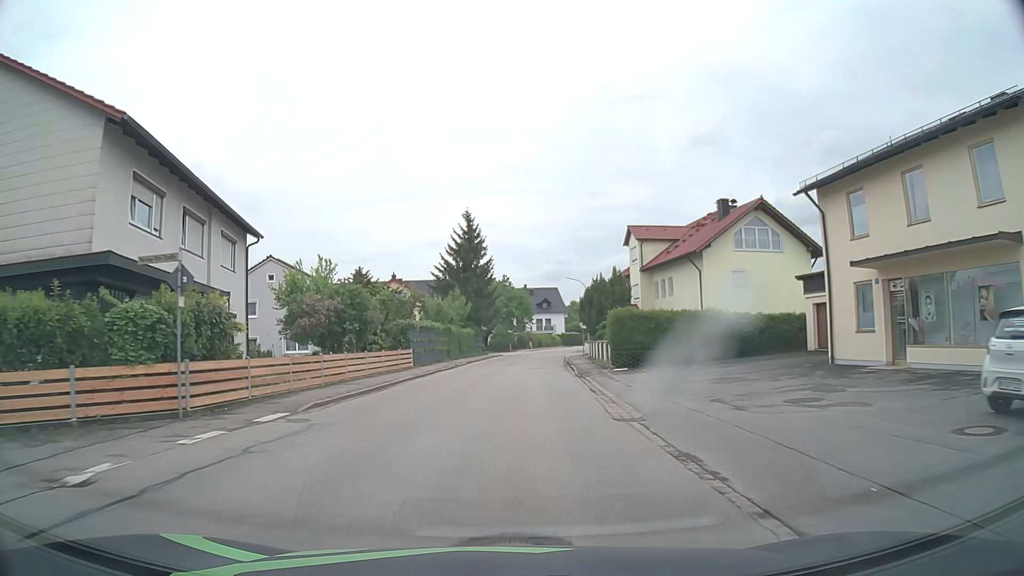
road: residential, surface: asphalt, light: Day
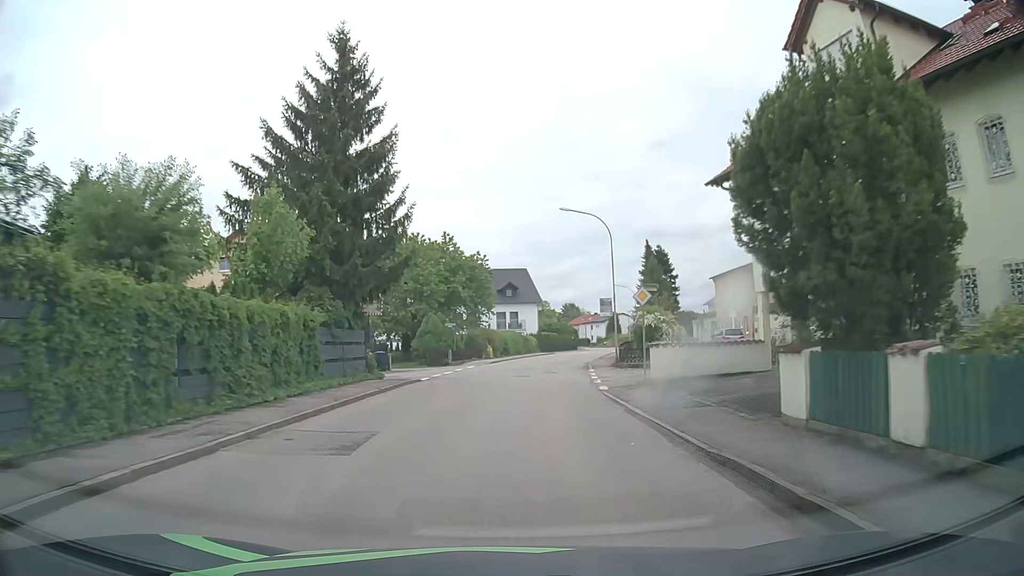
(+0.9, +38.1) m; +4°
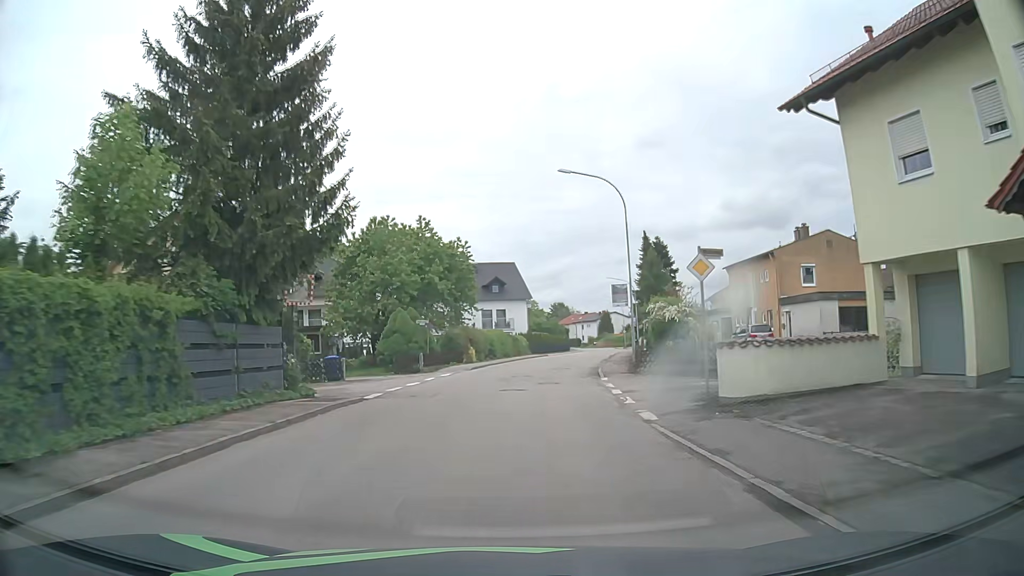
(+0.1, +7.6) m; +1°
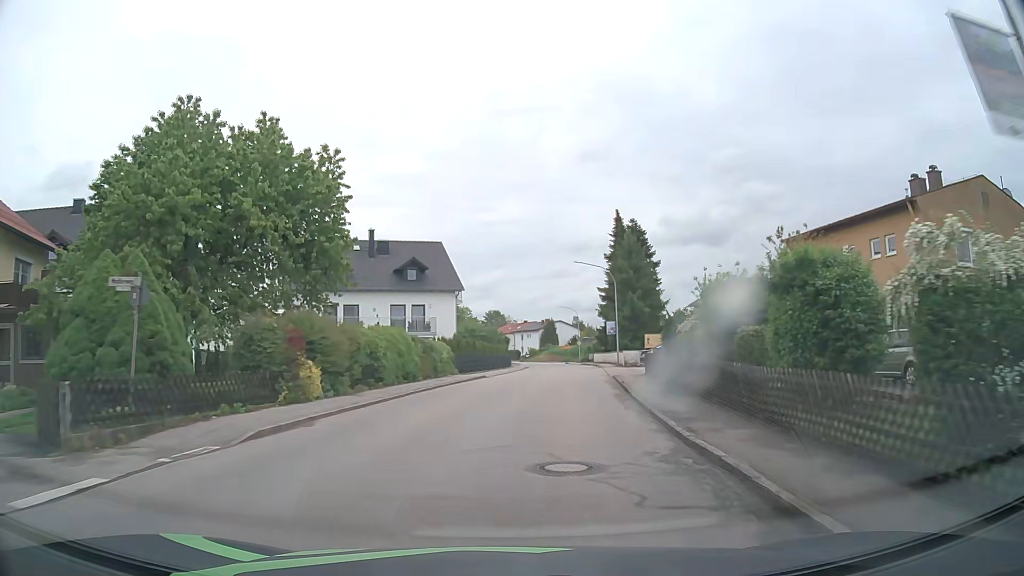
(+0.9, +22.8) m; +6°
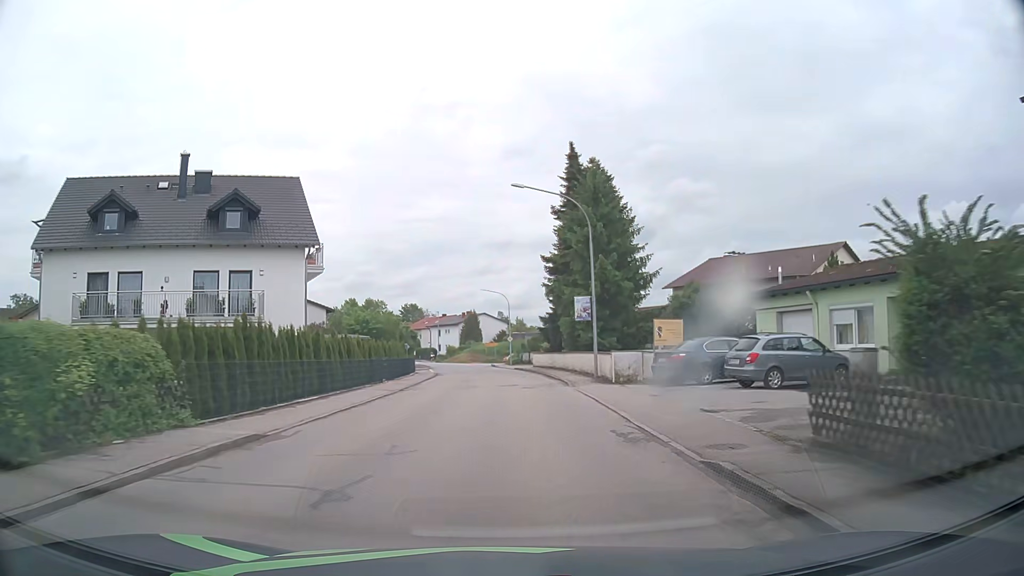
(+1.5, +22.6) m; +6°
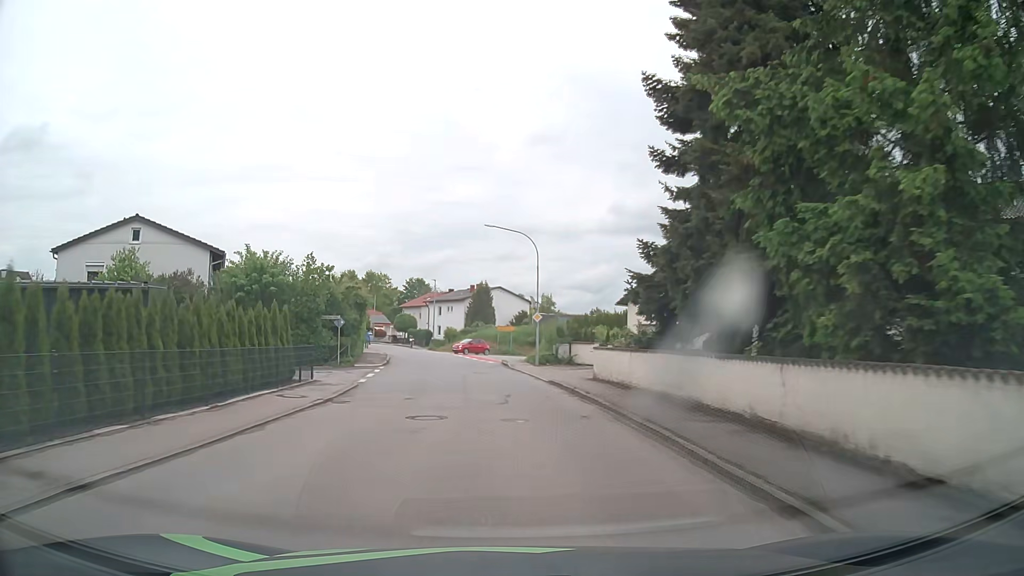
(-0.2, +30.5) m; -2°
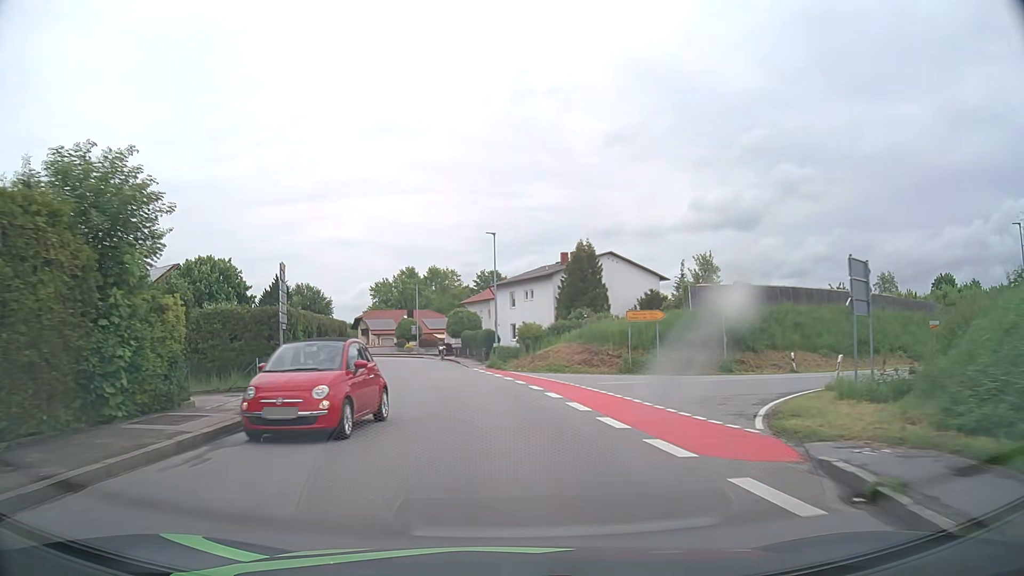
(-2.4, +38.3) m; -8°
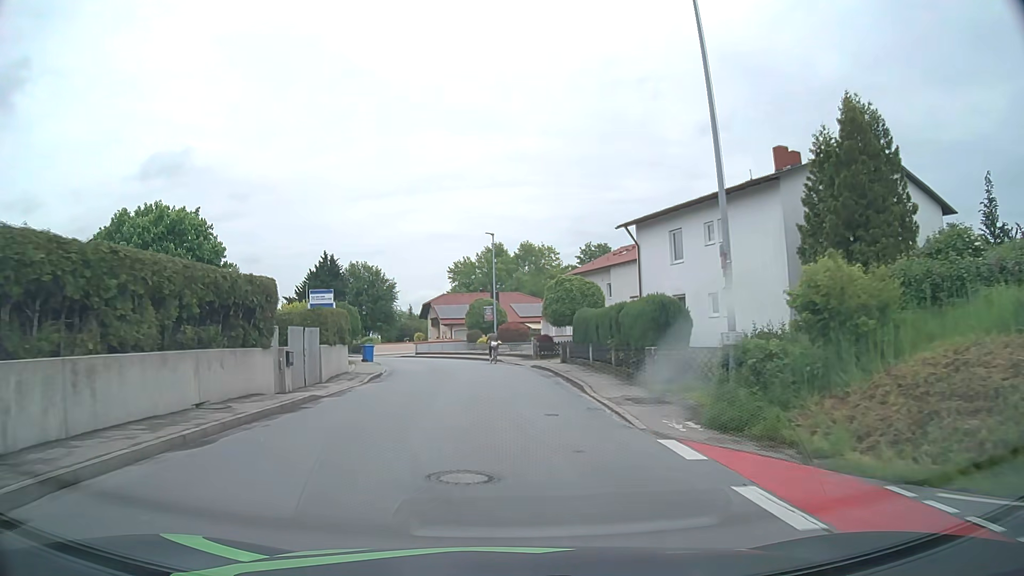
(-2.4, +30.0) m; -8°
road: tertiary
